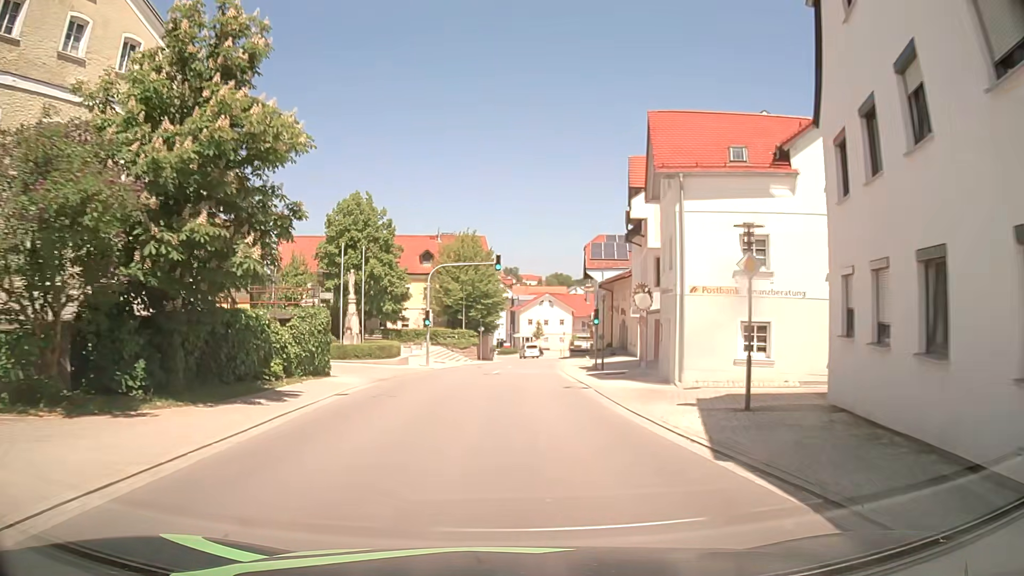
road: tertiary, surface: asphalt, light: Day
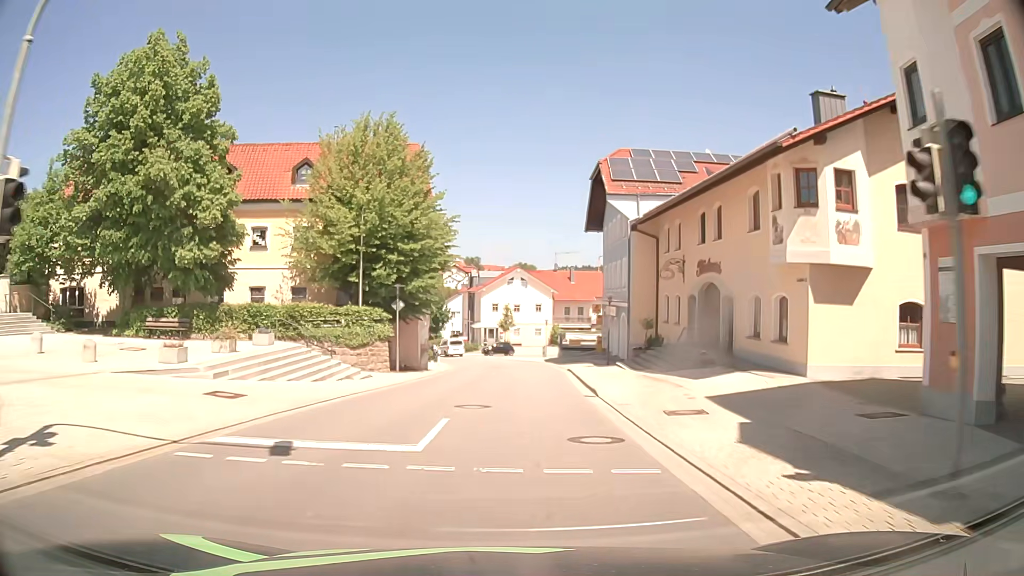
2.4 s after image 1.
(+0.5, +31.9) m; +3°
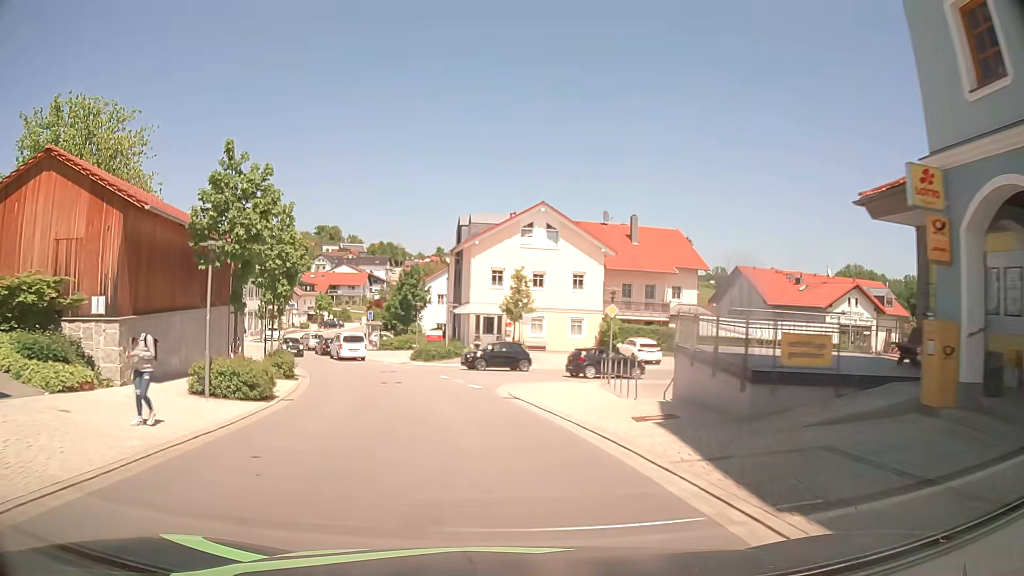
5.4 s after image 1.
(+0.6, +39.6) m; -2°
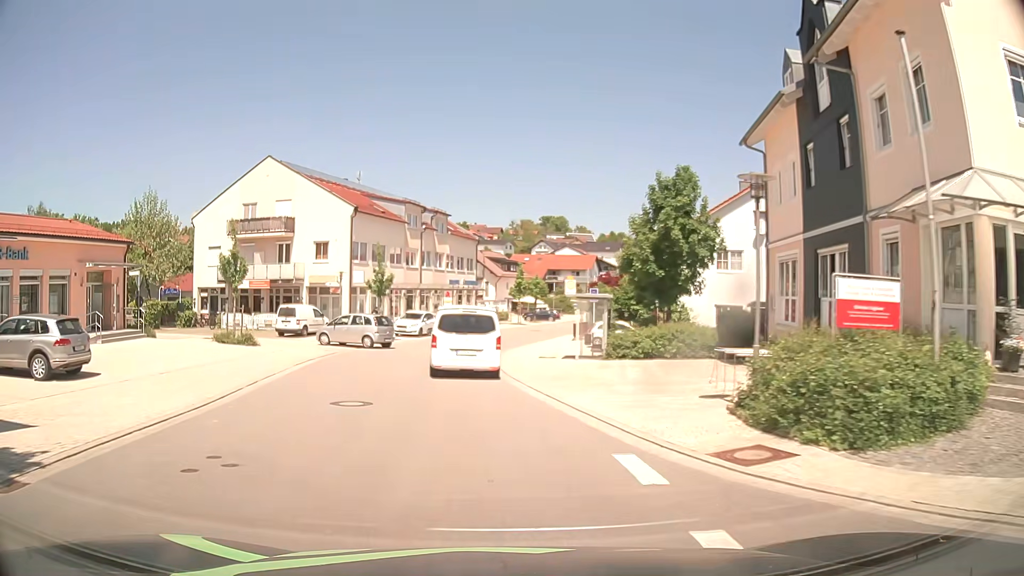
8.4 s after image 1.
(-5.6, +34.5) m; -20°
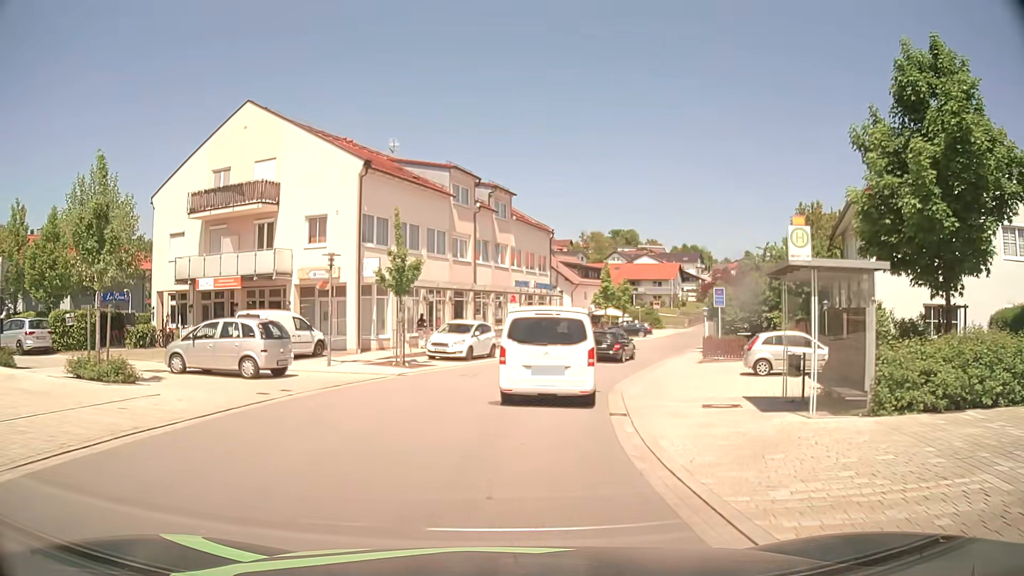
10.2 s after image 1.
(-1.1, +15.3) m; -6°
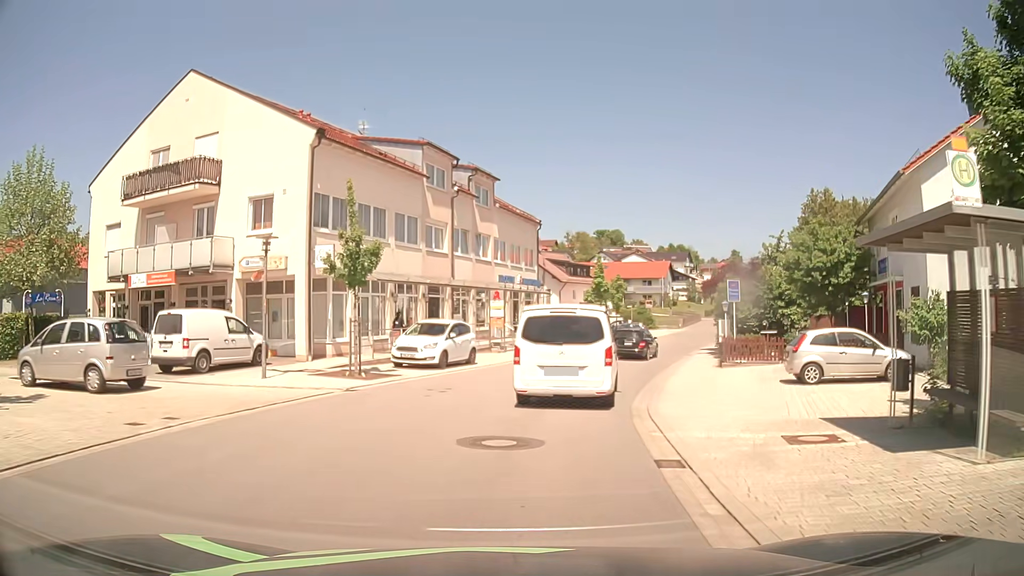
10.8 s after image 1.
(+0.1, +4.9) m; +1°
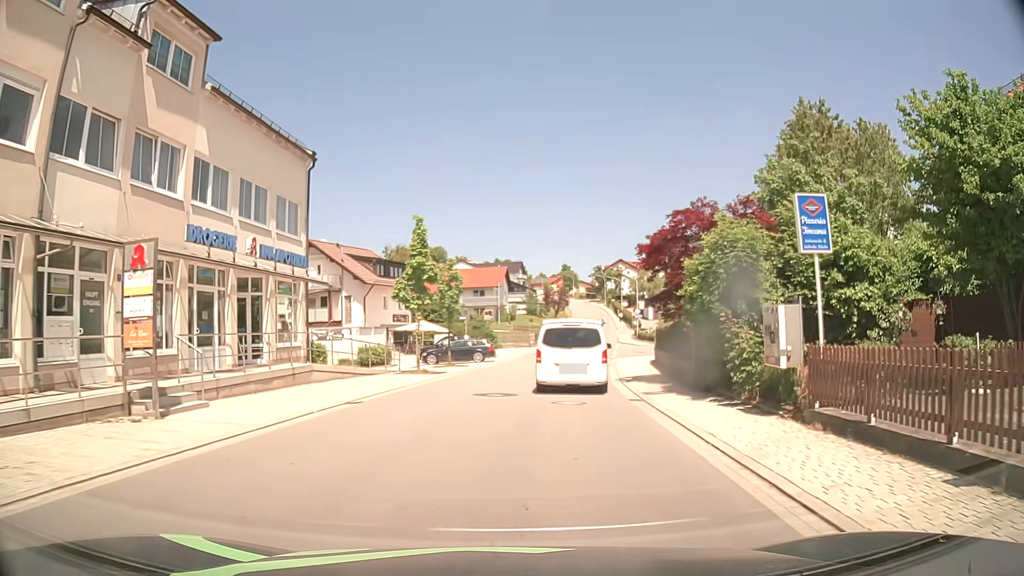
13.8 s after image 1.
(+2.6, +21.7) m; +15°
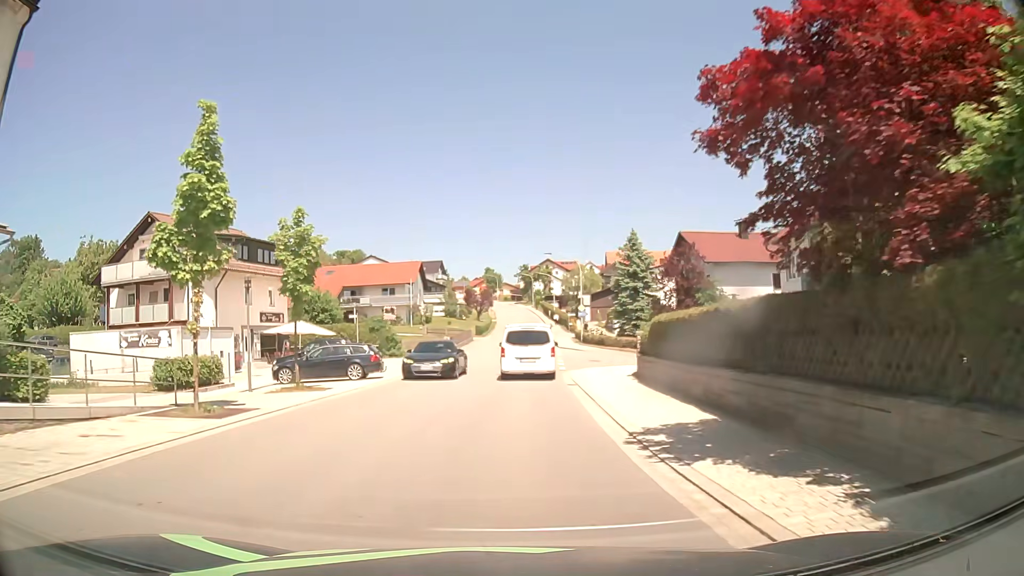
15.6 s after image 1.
(+0.9, +14.8) m; +6°
(0, +10) (0, +20) (+1, +30) (+1, +40) (+2, +50) (+2, +60) (+3, +70) (+3, +80) (+4, +90) (+4, +100) m
